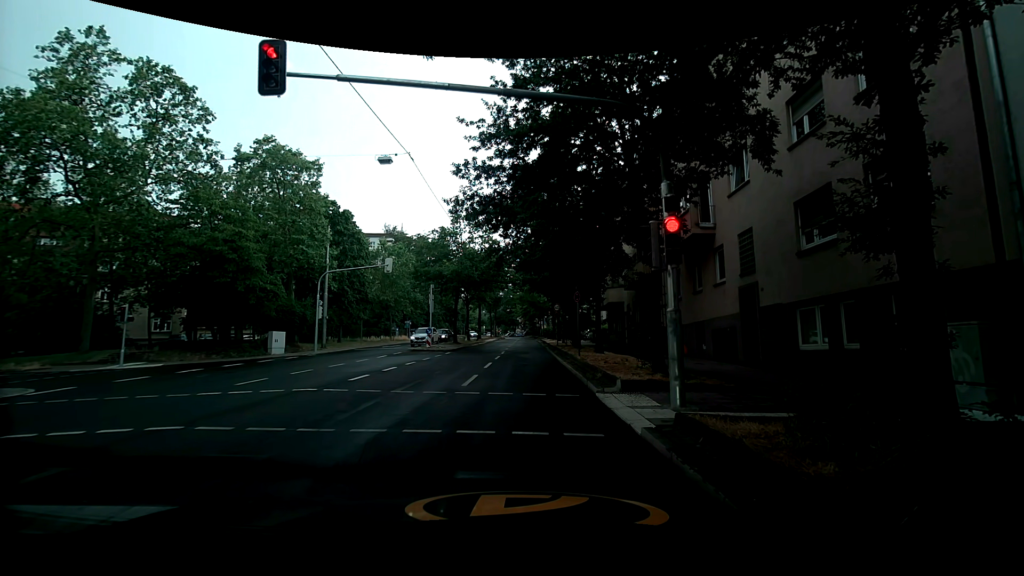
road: secondary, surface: asphalt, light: Day
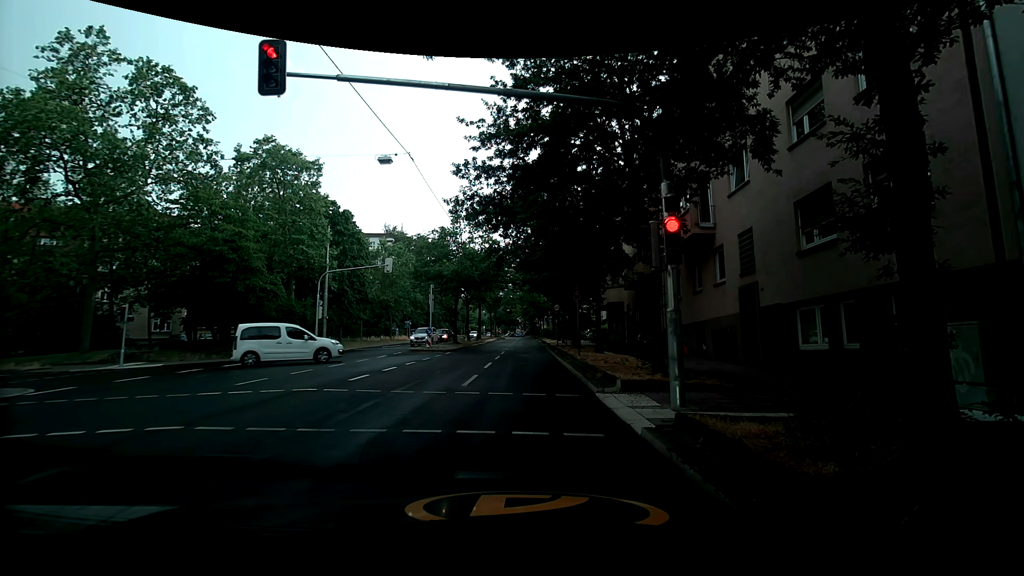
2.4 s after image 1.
(0.0, 0.0) m; 0°
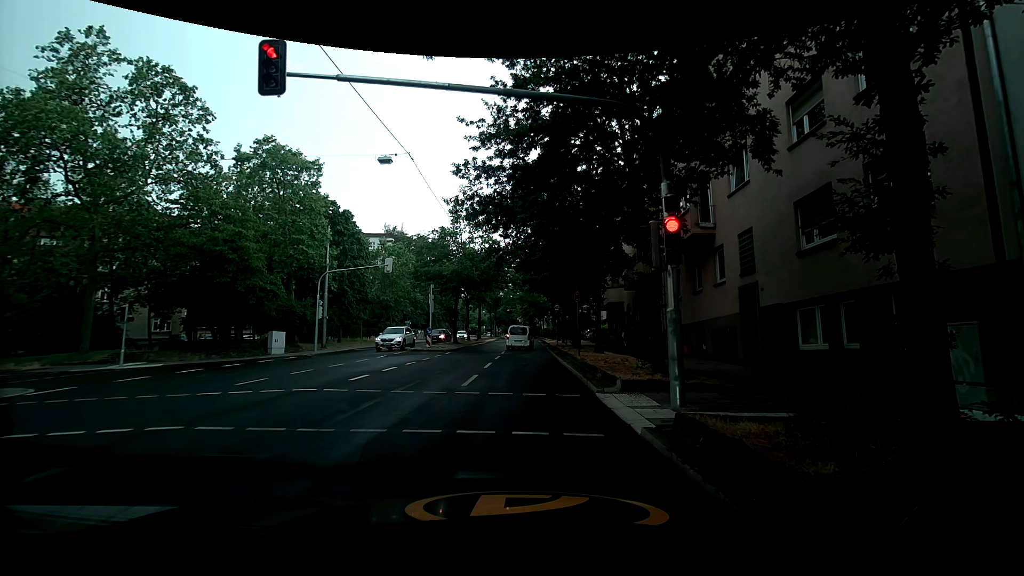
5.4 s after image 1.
(0.0, 0.0) m; 0°
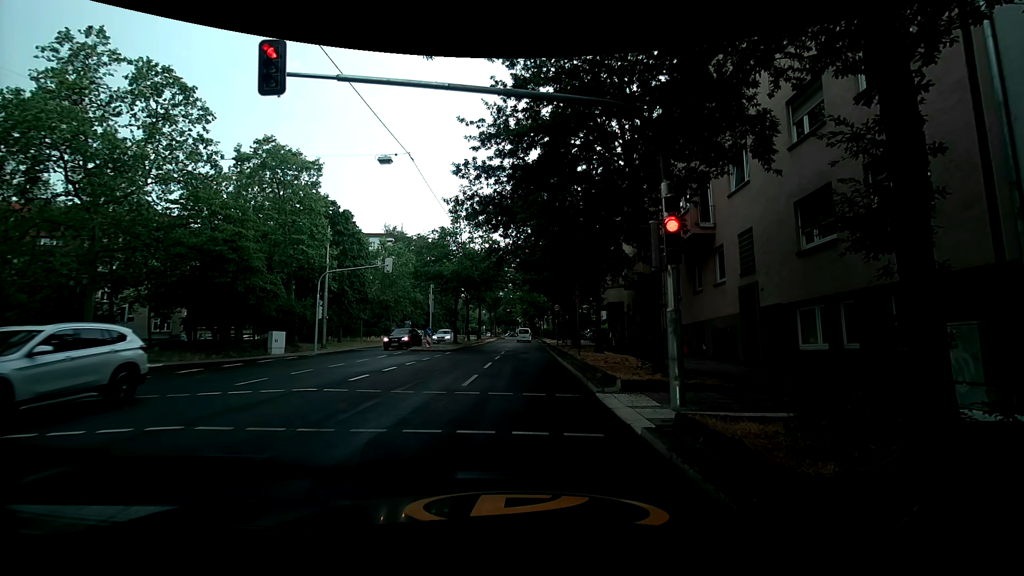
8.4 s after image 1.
(0.0, 0.0) m; 0°
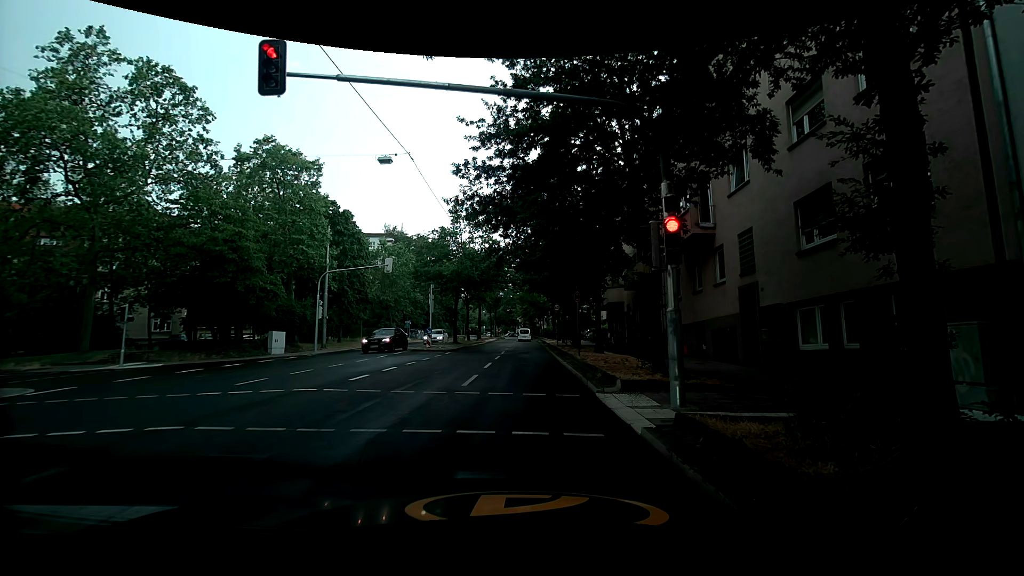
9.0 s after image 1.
(0.0, 0.0) m; 0°
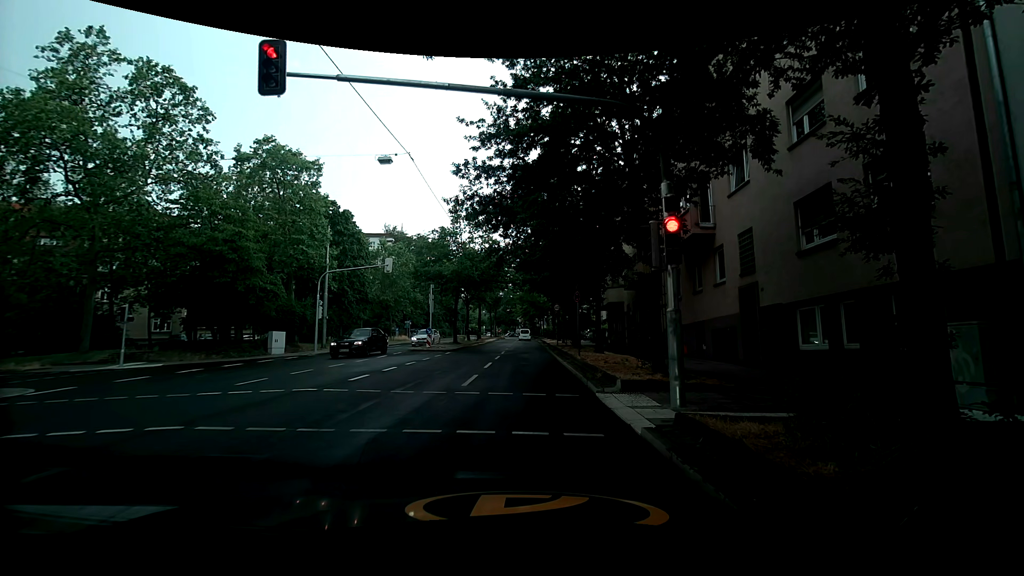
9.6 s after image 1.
(0.0, 0.0) m; 0°
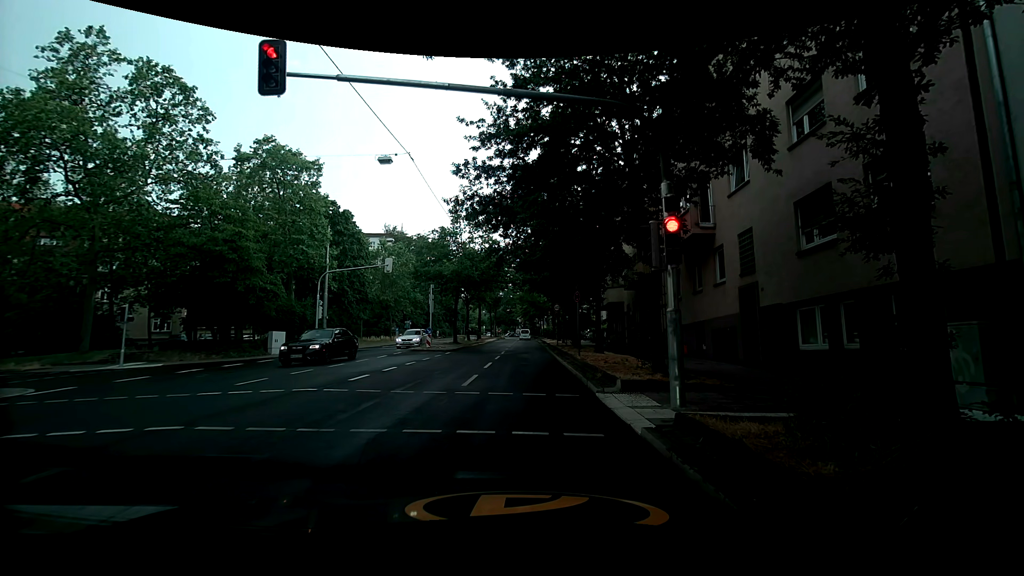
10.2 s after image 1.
(0.0, 0.0) m; 0°
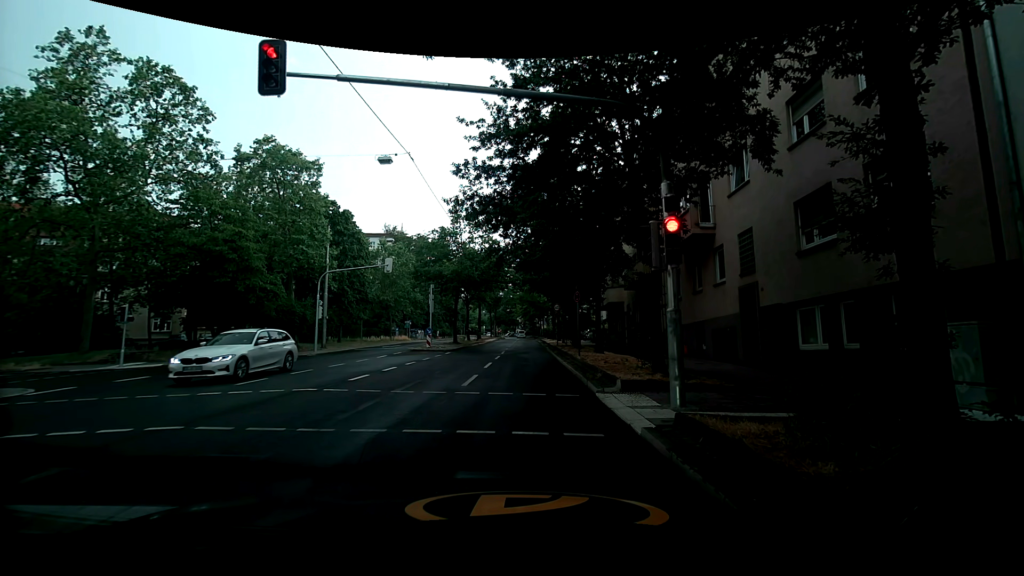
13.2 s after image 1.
(0.0, 0.0) m; 0°
